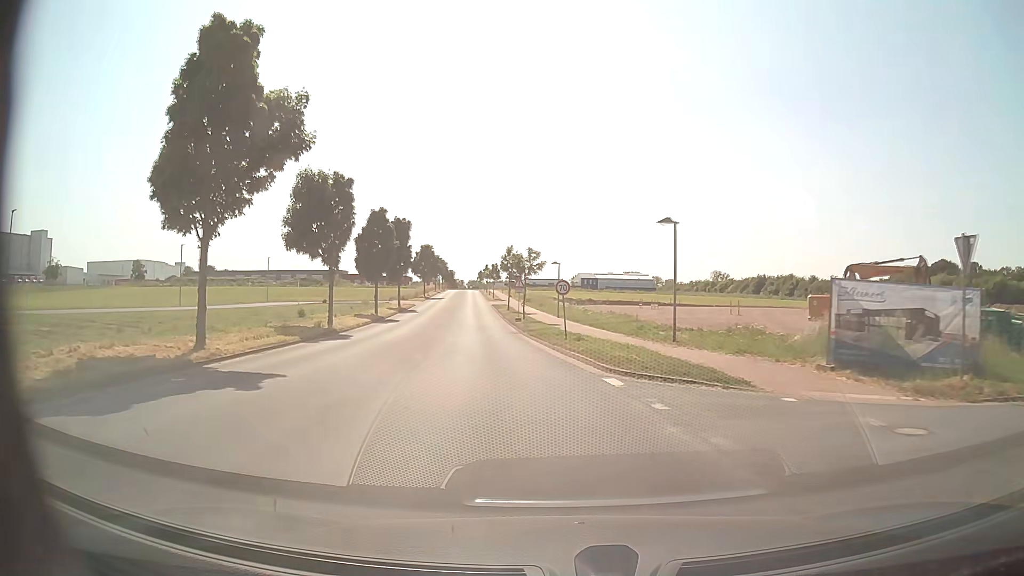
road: tertiary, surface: asphalt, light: Day
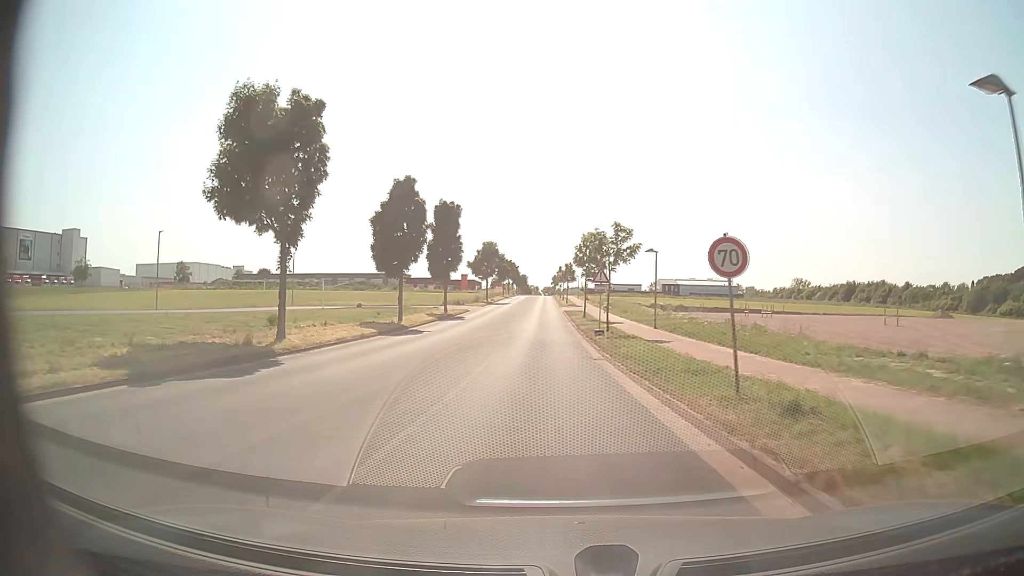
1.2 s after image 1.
(-1.1, +16.8) m; -7°
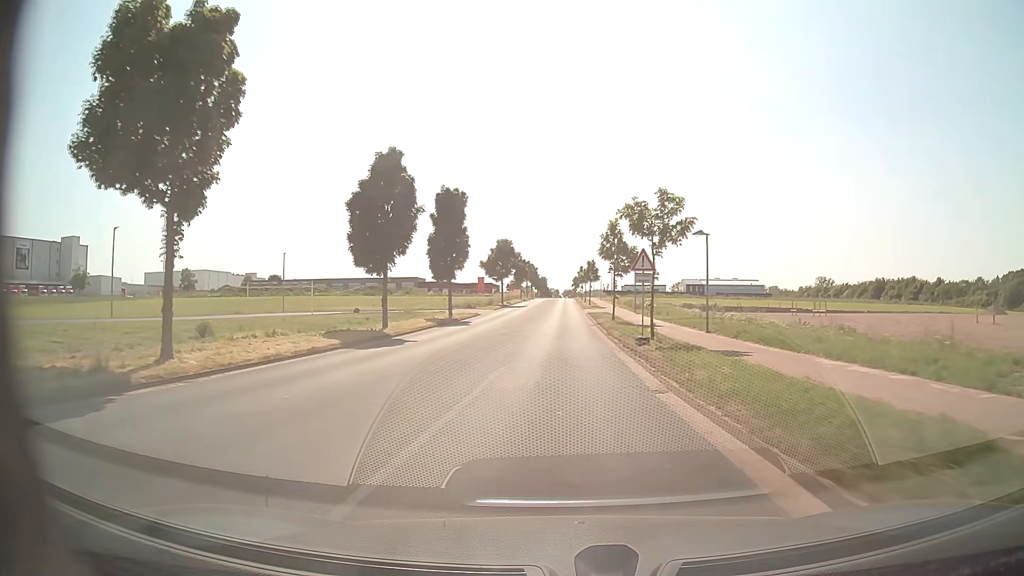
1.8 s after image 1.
(-0.2, +8.8) m; -2°
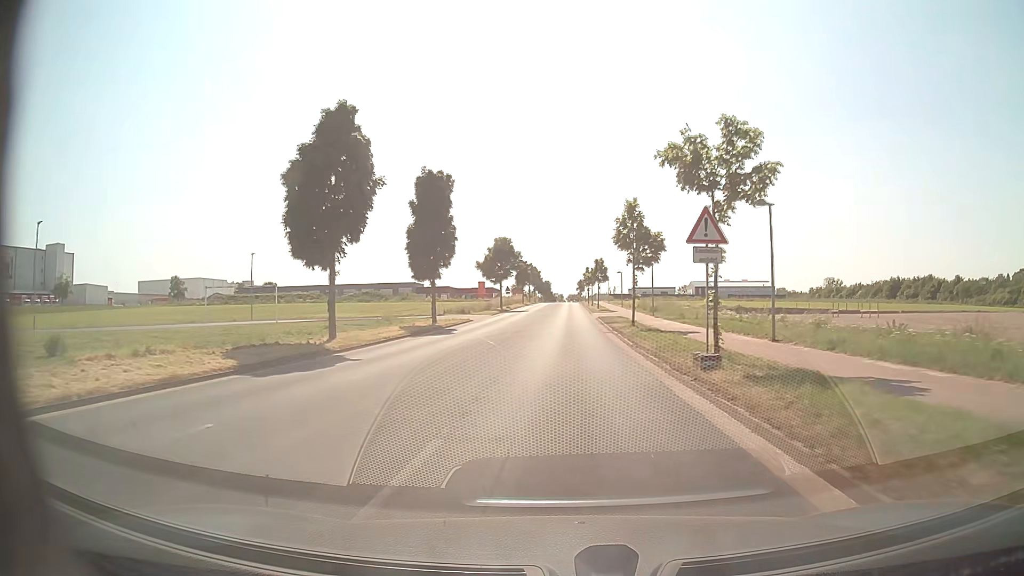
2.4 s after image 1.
(-0.1, +9.1) m; -1°
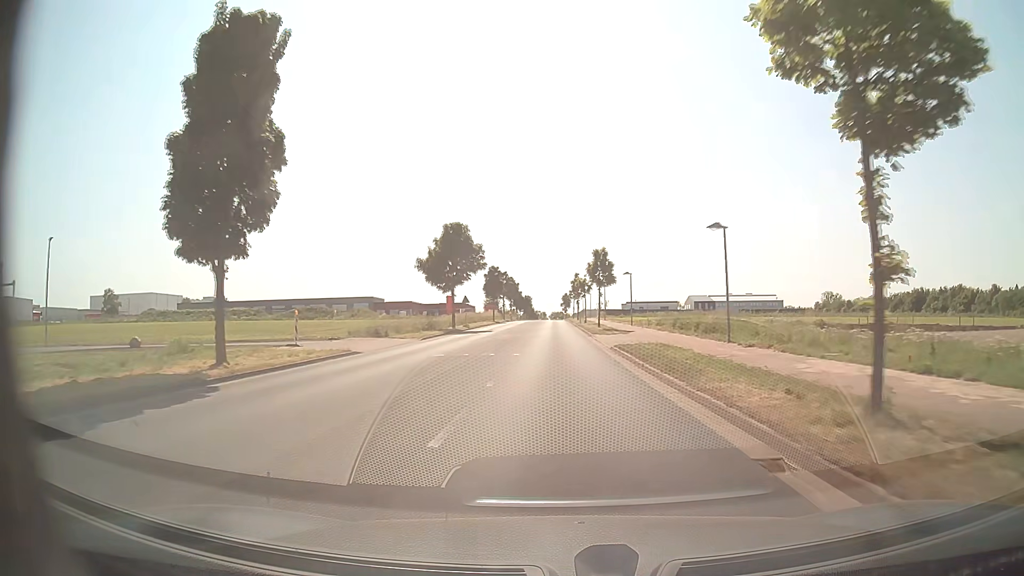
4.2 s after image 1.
(+0.4, +28.1) m; +2°
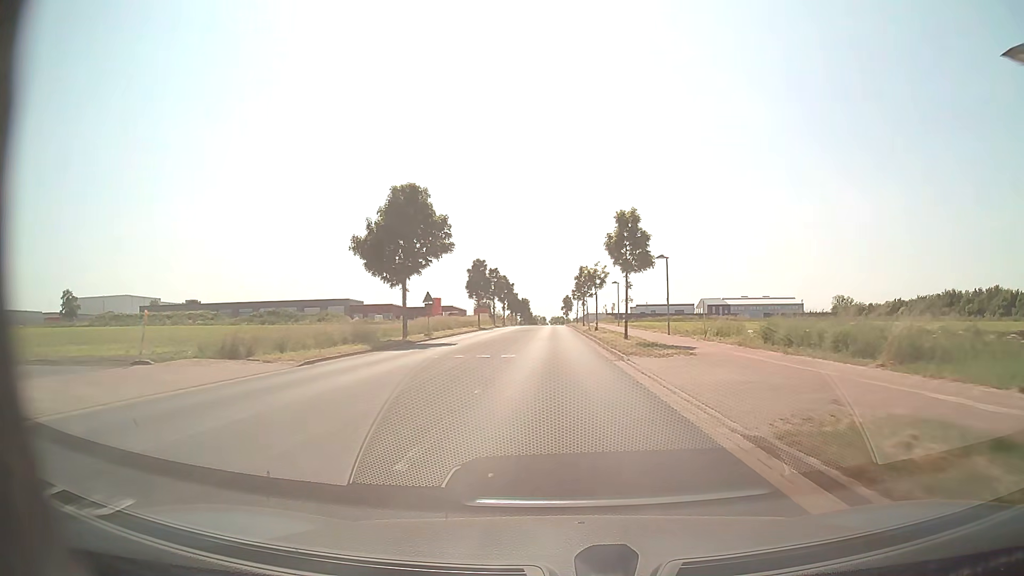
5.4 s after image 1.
(-0.1, +19.3) m; -1°
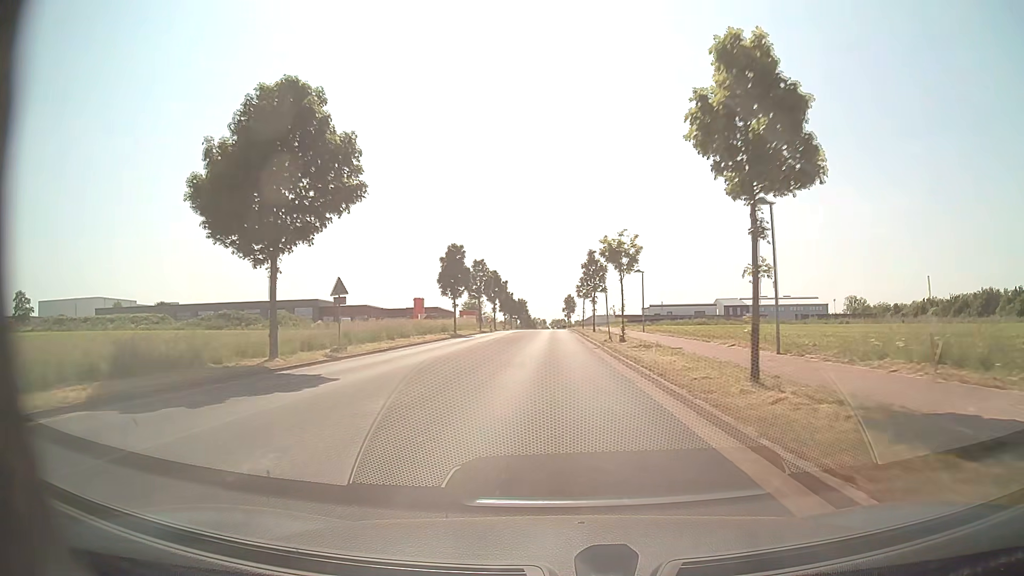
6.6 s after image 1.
(+0.1, +19.6) m; 0°
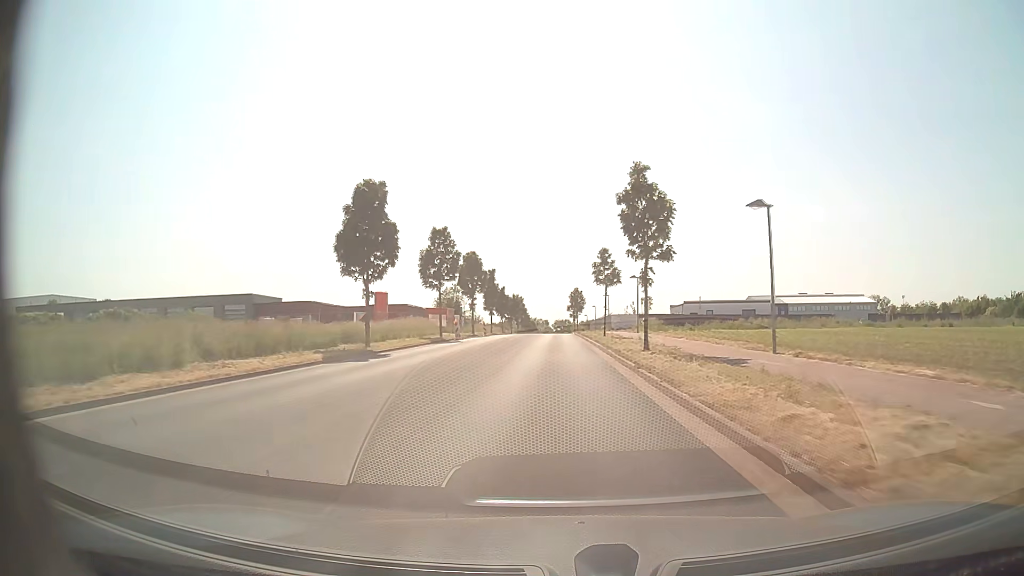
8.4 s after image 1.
(-0.1, +29.8) m; 0°
(0, +10) (0, +20) (0, +30) (0, +40) (0, +50) (0, +60) (0, +70) (0, +80) (0, +90) (0, +100) m
